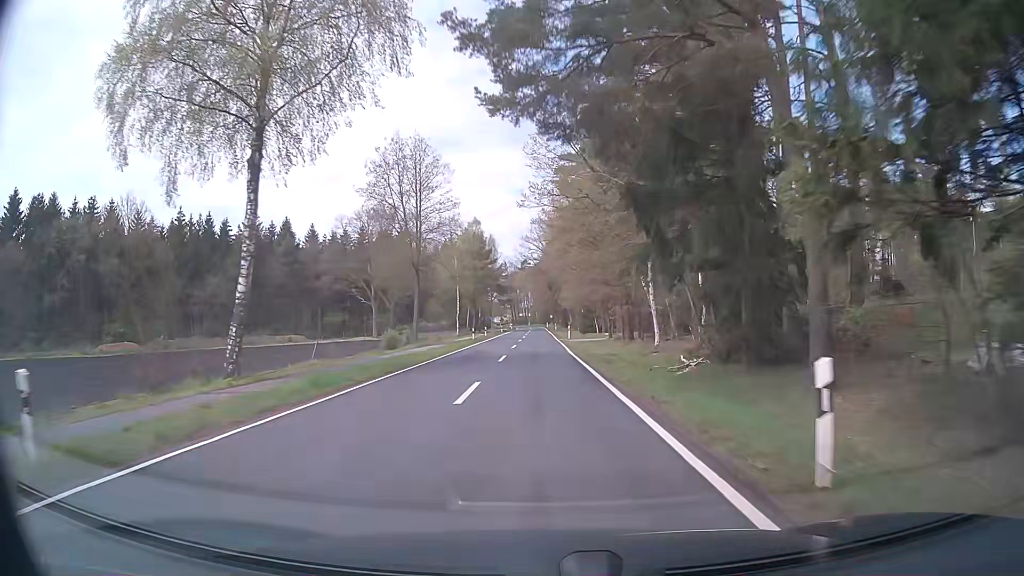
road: secondary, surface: asphalt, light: Day
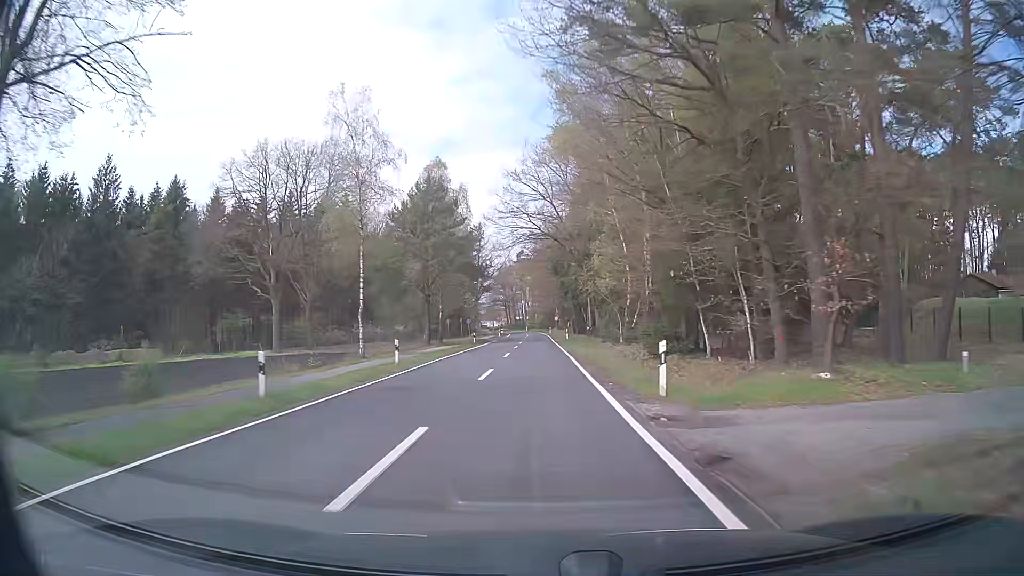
(0.0, +43.1) m; 0°
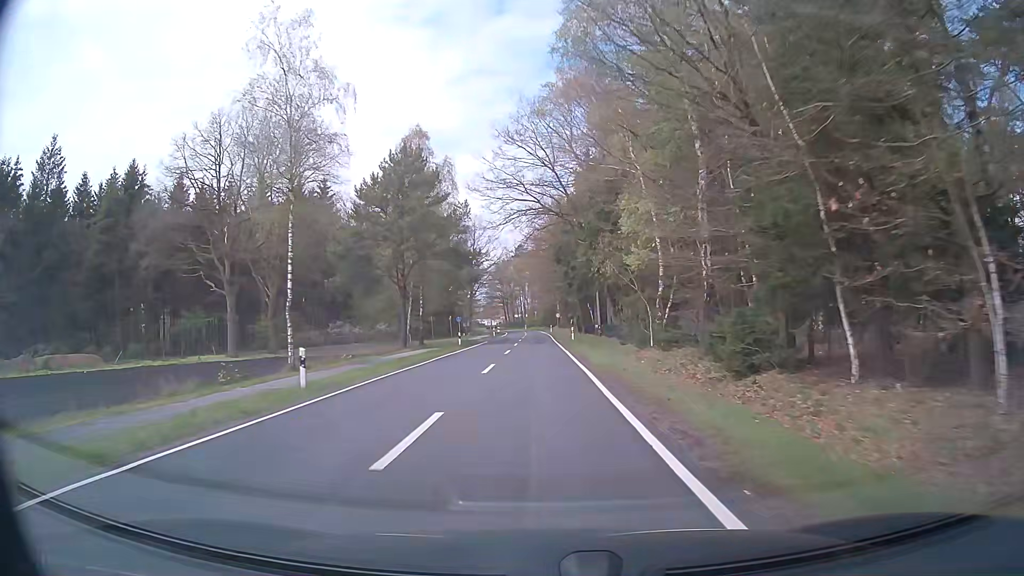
(0.0, +10.8) m; 0°
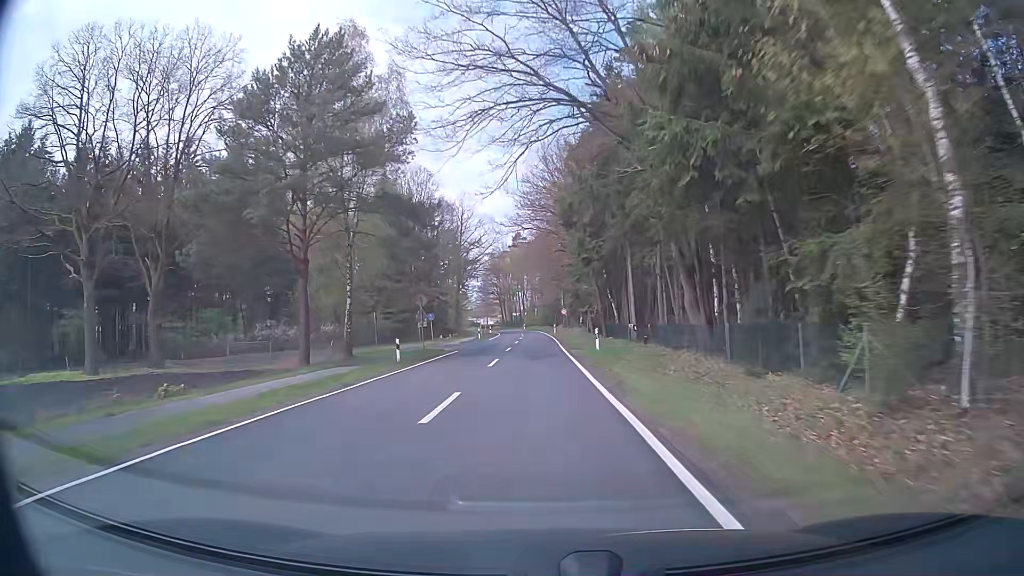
(0.0, +21.5) m; 0°
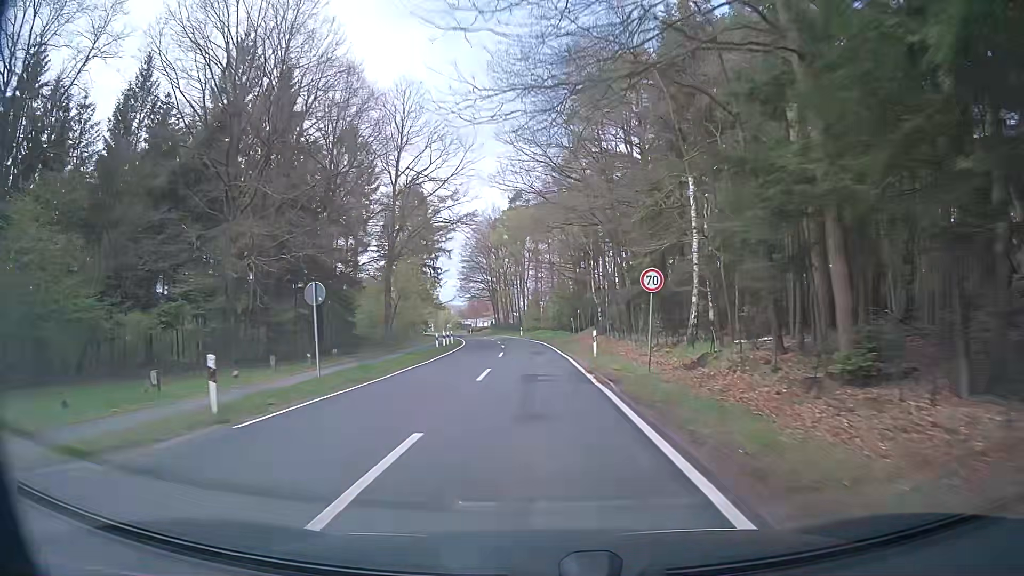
(-0.4, +53.7) m; -1°
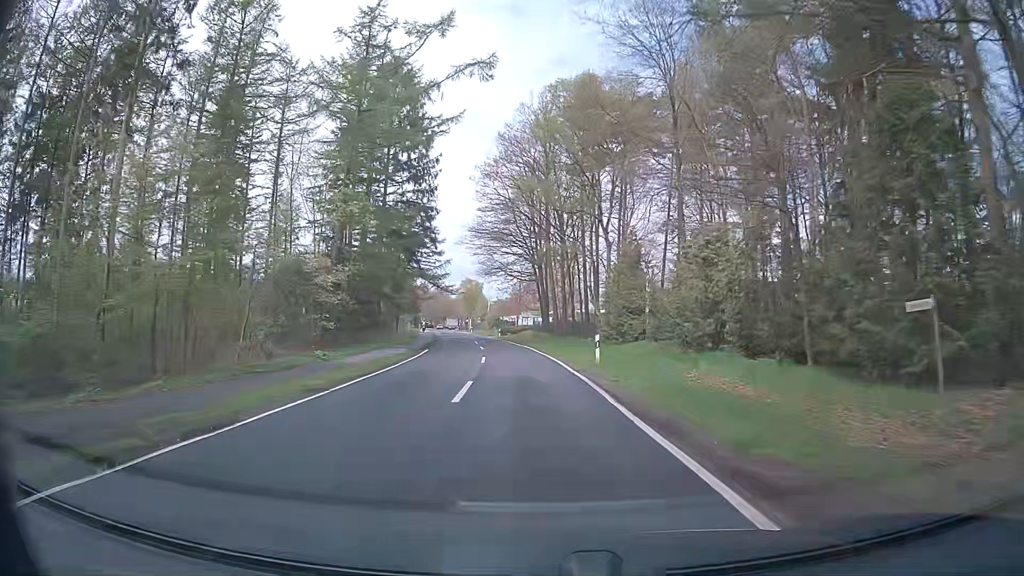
(-1.2, +53.6) m; -4°
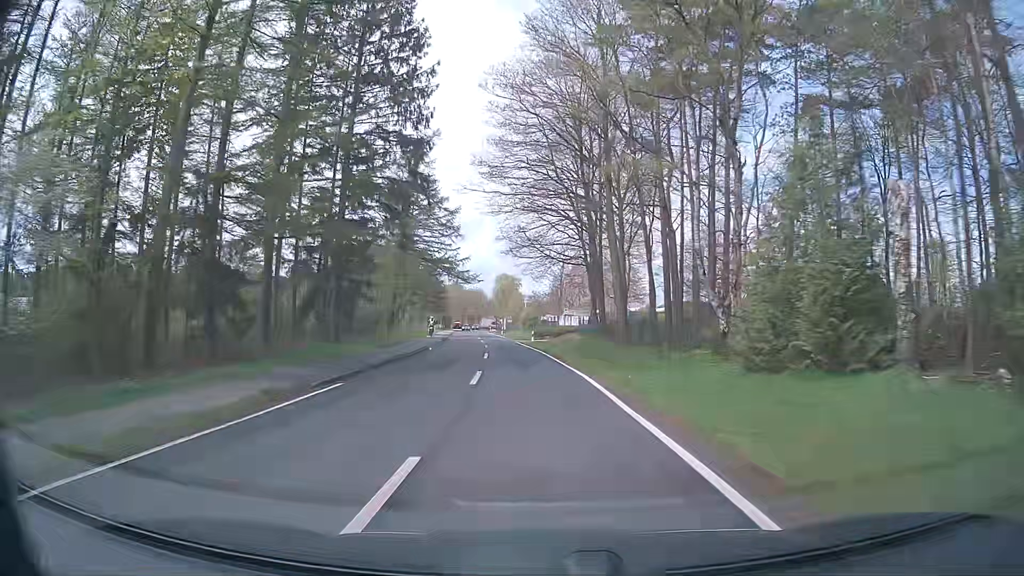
(-0.7, +21.5) m; -4°
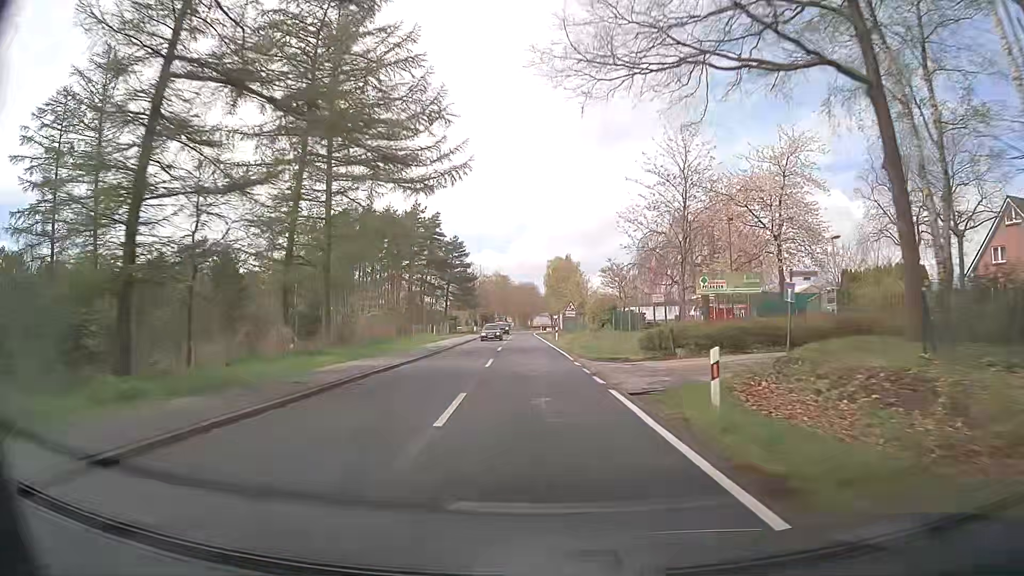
(-1.6, +42.9) m; -4°
(0, +10) (0, +20) (0, +30) (0, +40) (-1, +50) (-1, +60) (-1, +70) (-1, +80) (-2, +90) (-2, +100) m
